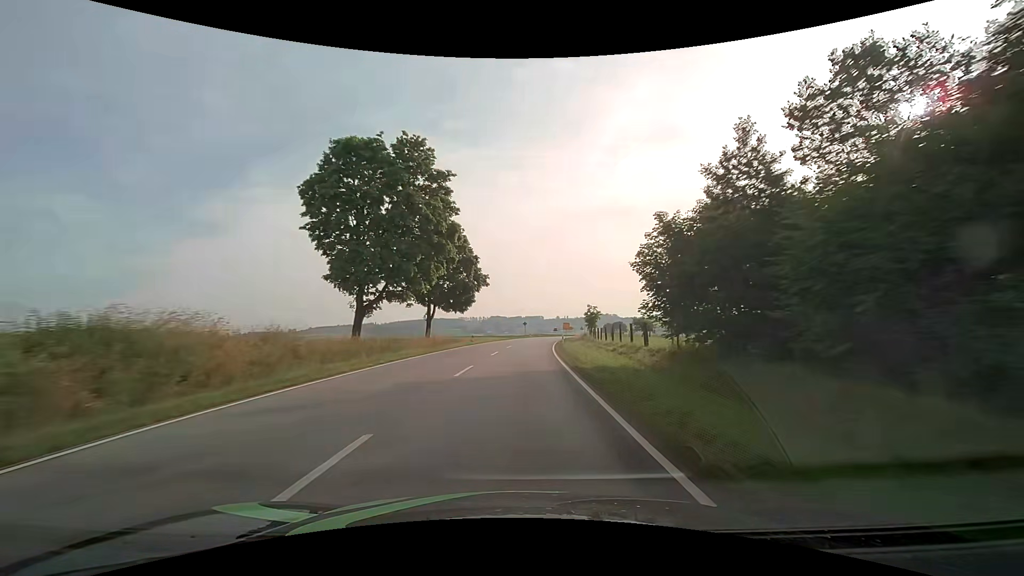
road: secondary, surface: asphalt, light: Day
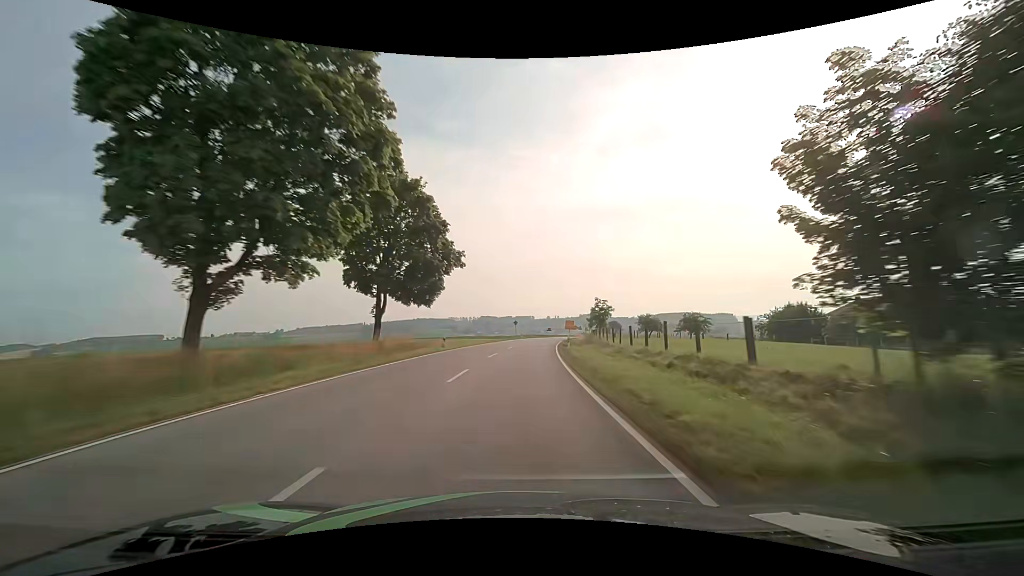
(+0.1, +13.5) m; +1°
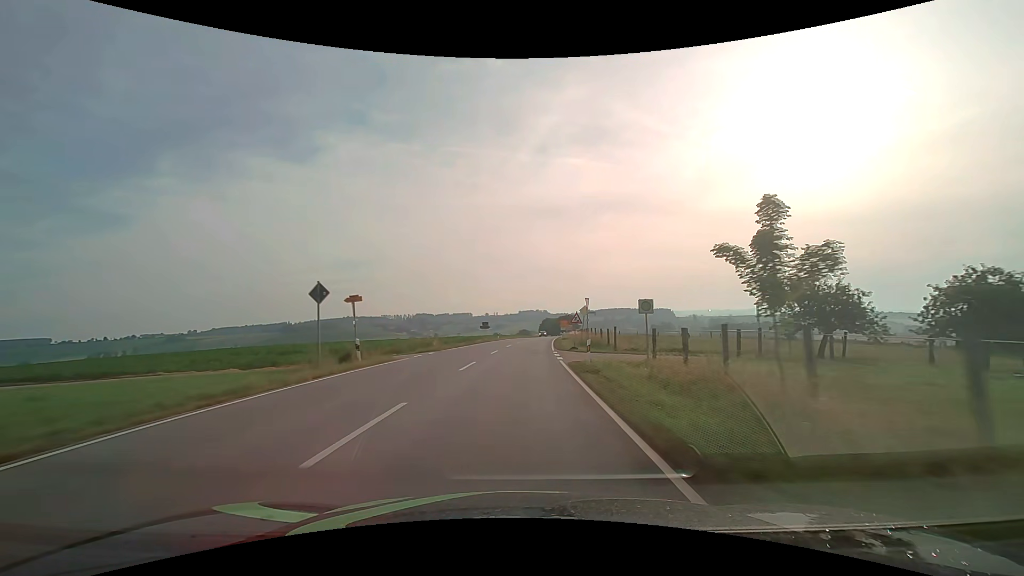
(+4.4, +67.3) m; +7°
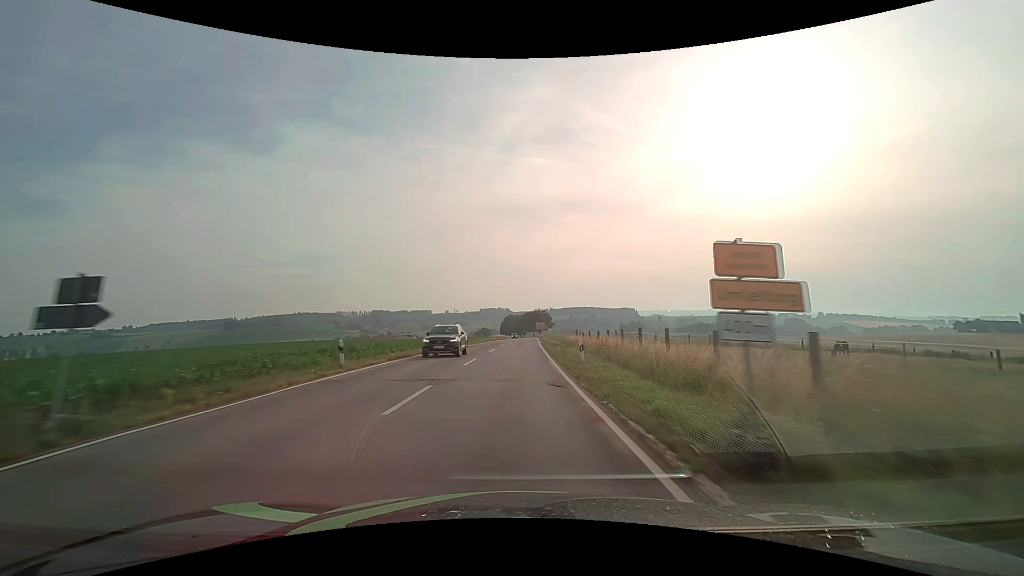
(+2.2, +52.2) m; +4°
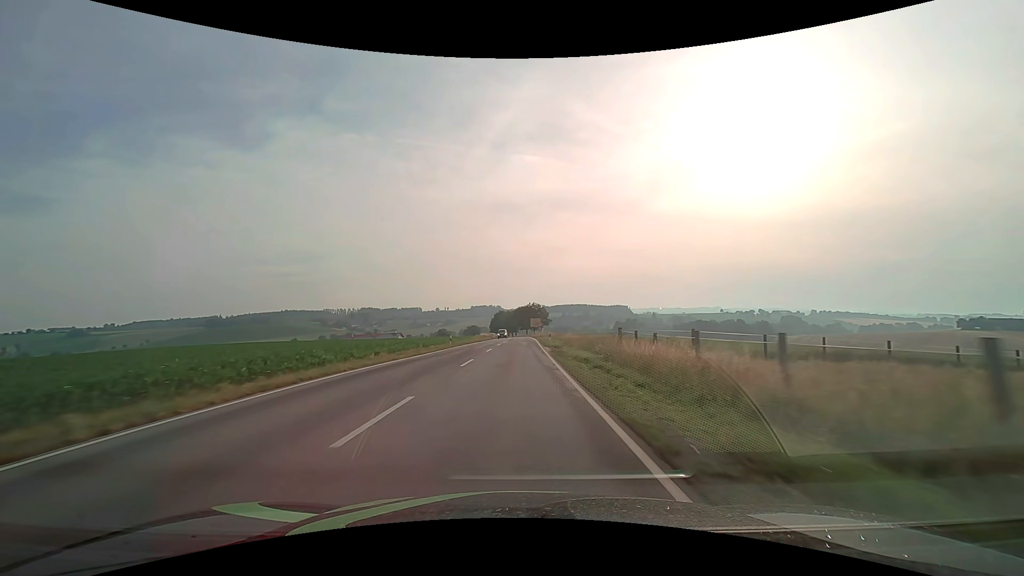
(+0.3, +25.6) m; +1°
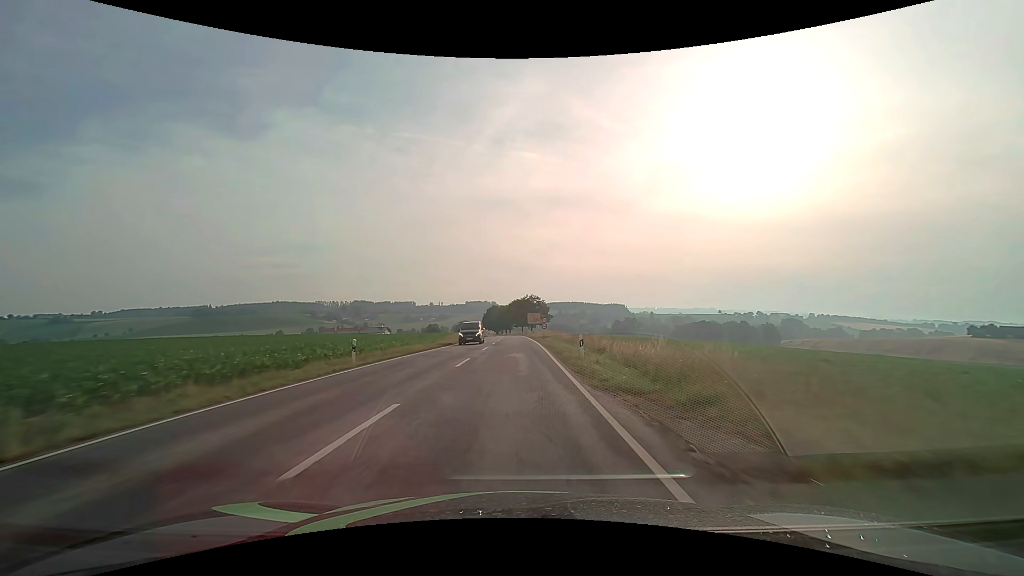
(+0.2, +25.0) m; +1°
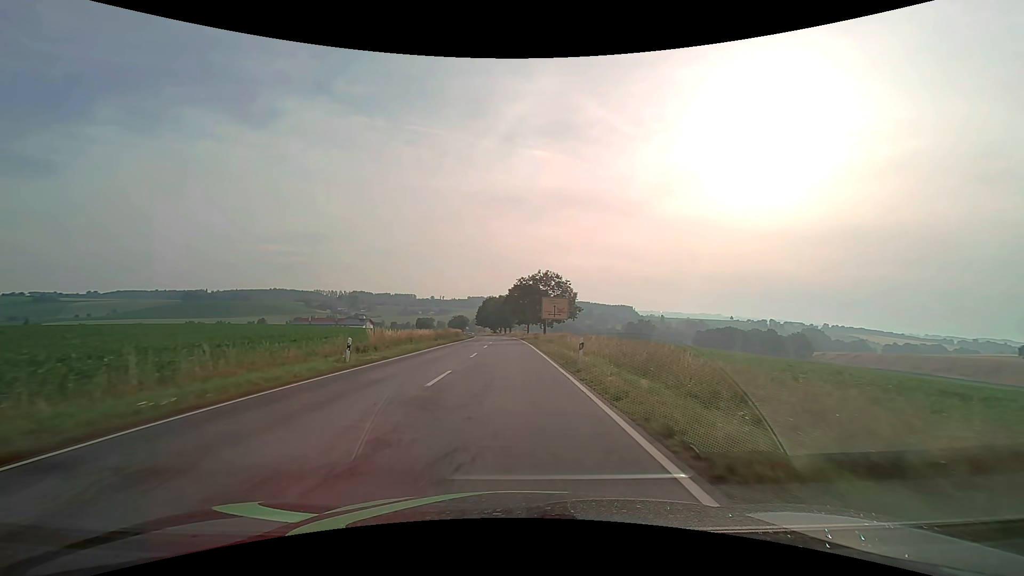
(0.0, +52.2) m; 0°
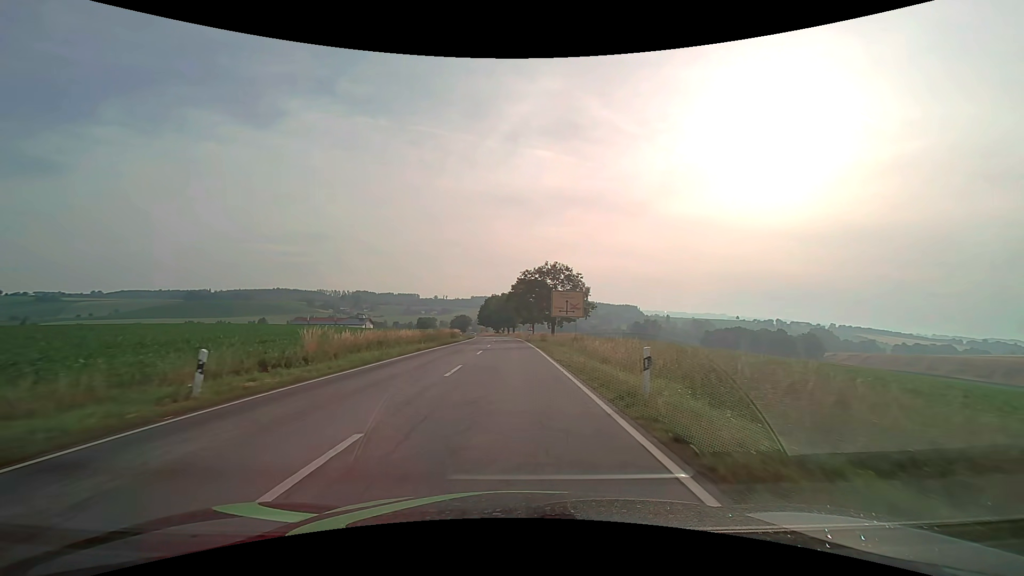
(0.0, +9.3) m; 0°
(0, +10) (0, +20) (0, +30) (-1, +40) (-1, +50) (-1, +60) (-1, +70) (-2, +80) (-2, +90) (-3, +100) m
